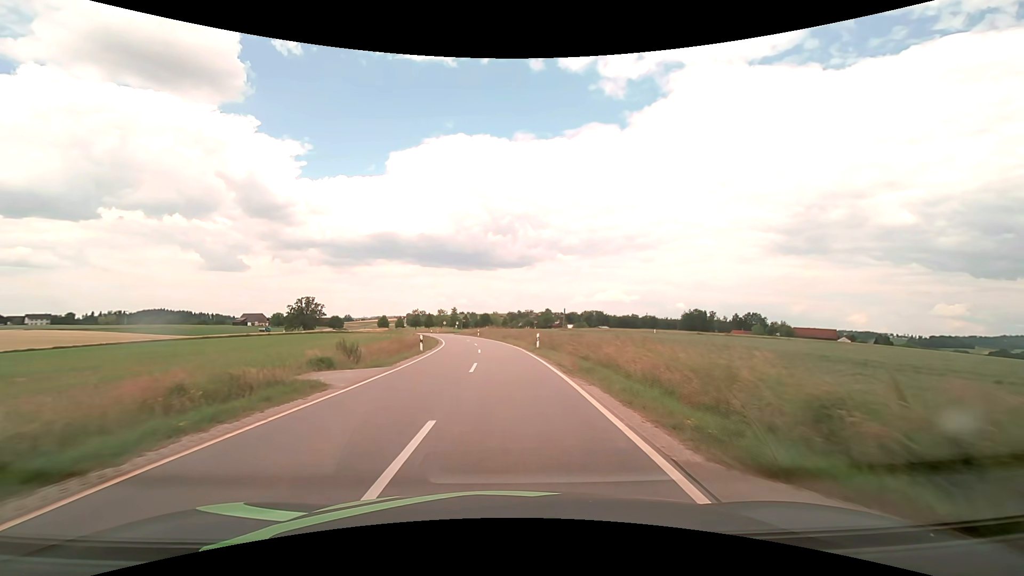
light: Day
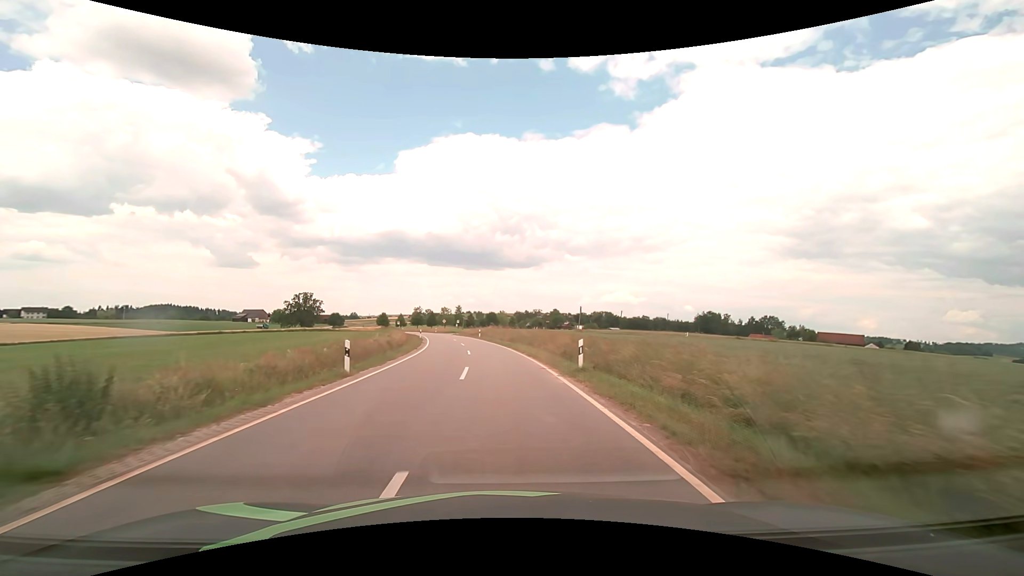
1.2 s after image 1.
(-0.2, +14.8) m; -1°
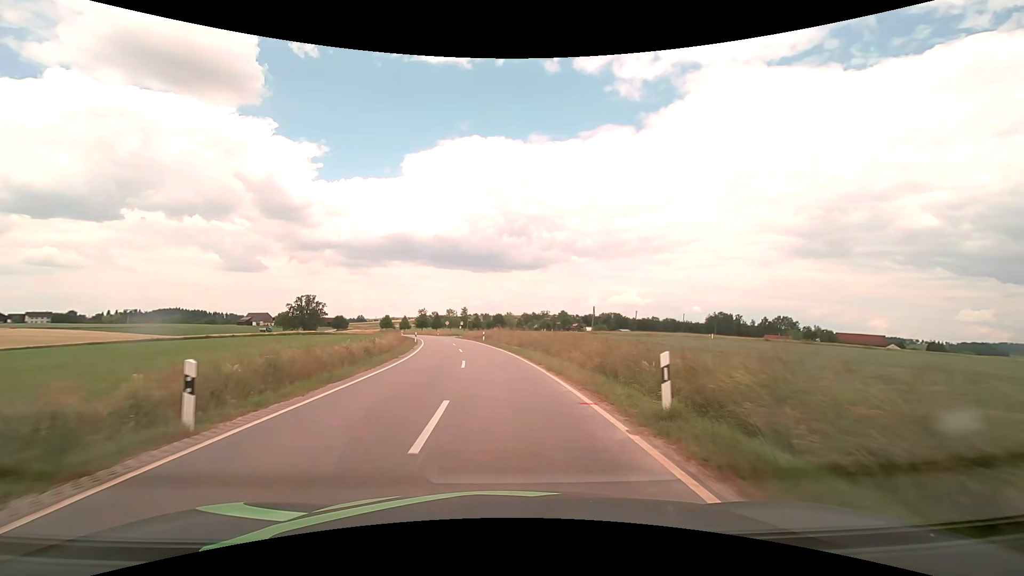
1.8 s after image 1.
(0.0, +7.5) m; -1°
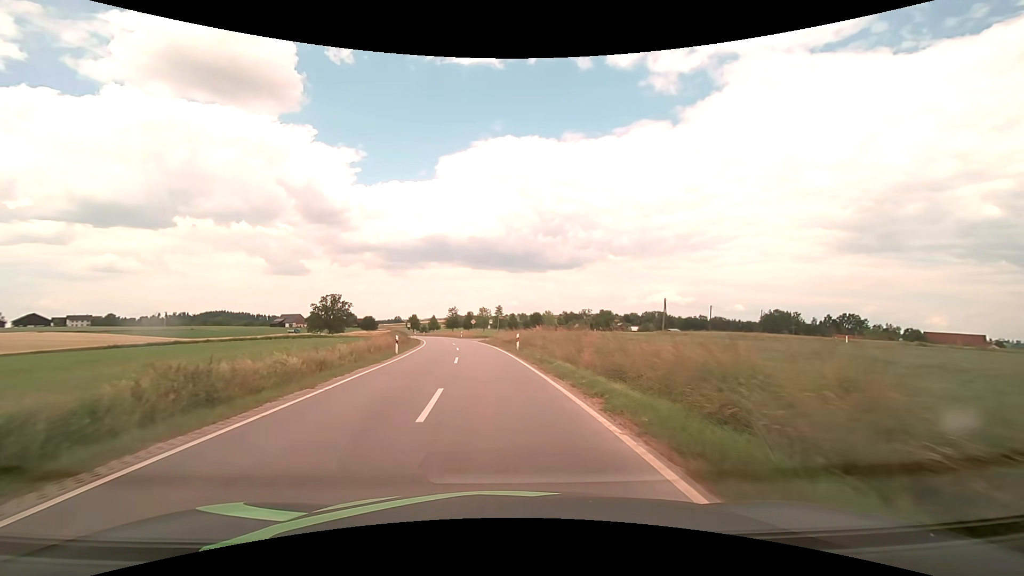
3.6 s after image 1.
(-0.8, +22.6) m; -4°
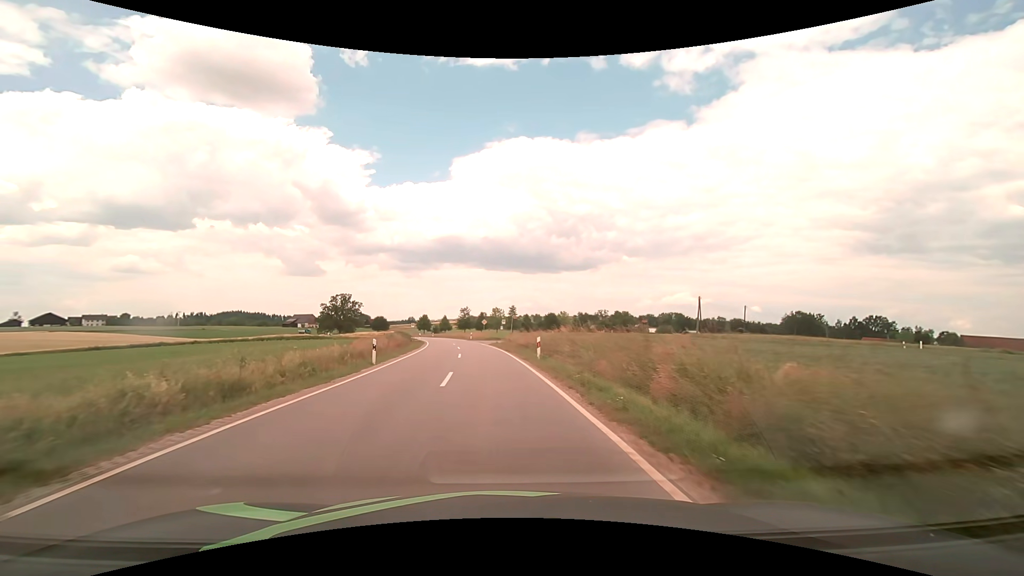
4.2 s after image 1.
(-0.1, +7.6) m; -2°
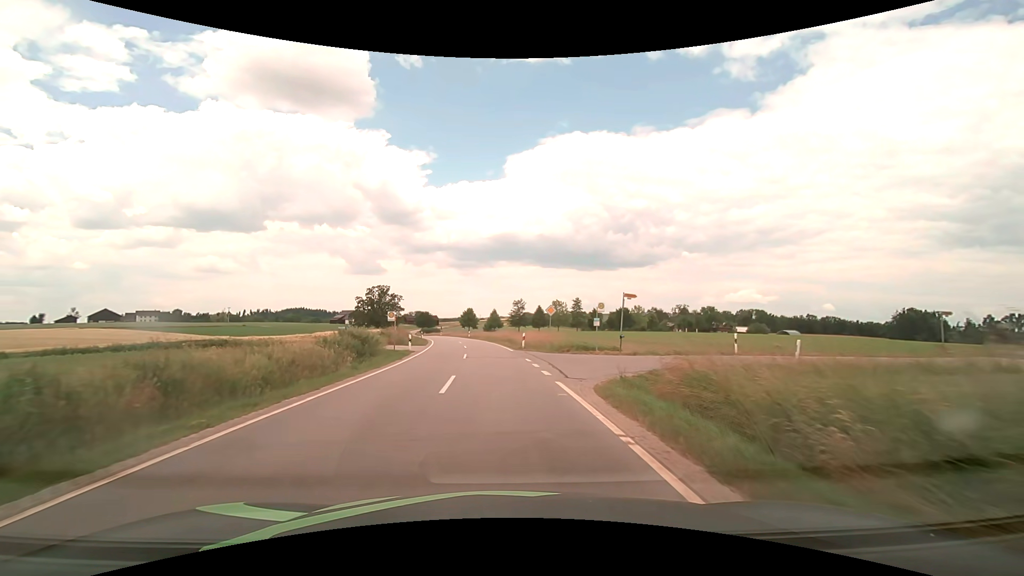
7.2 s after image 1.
(-2.3, +37.9) m; -6°
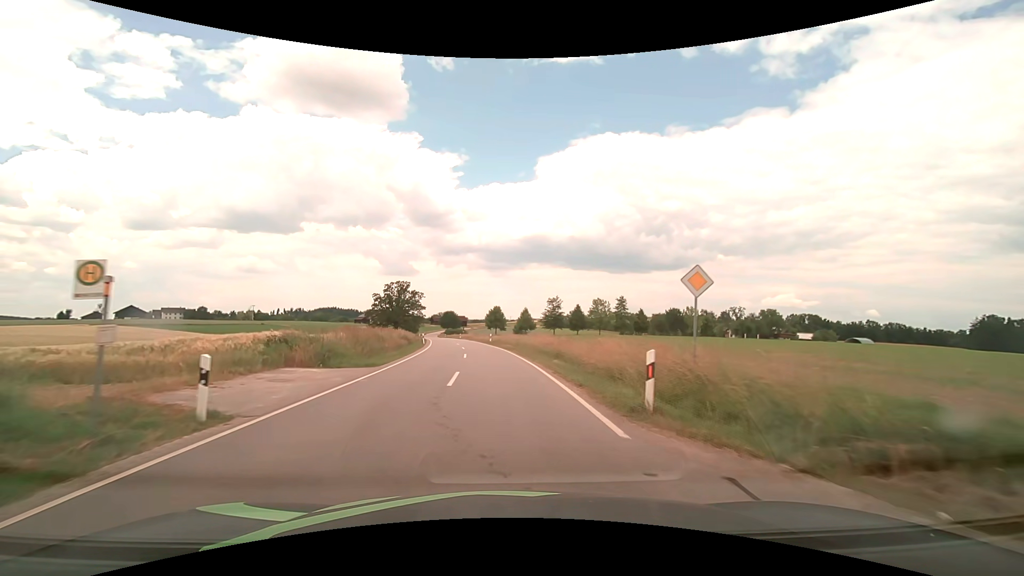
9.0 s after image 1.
(-0.7, +22.9) m; -4°
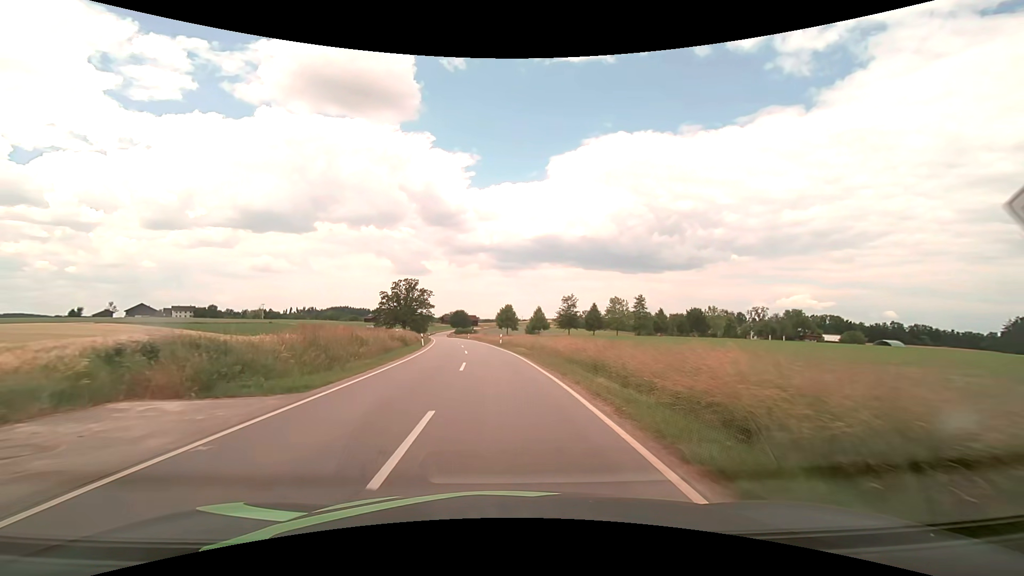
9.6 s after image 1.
(-0.1, +7.6) m; -1°
(0, +10) (0, +20) (-1, +30) (-2, +40) (-3, +50) (-5, +60) (-6, +70) (-7, +80) (-9, +89) (-10, +99) m
